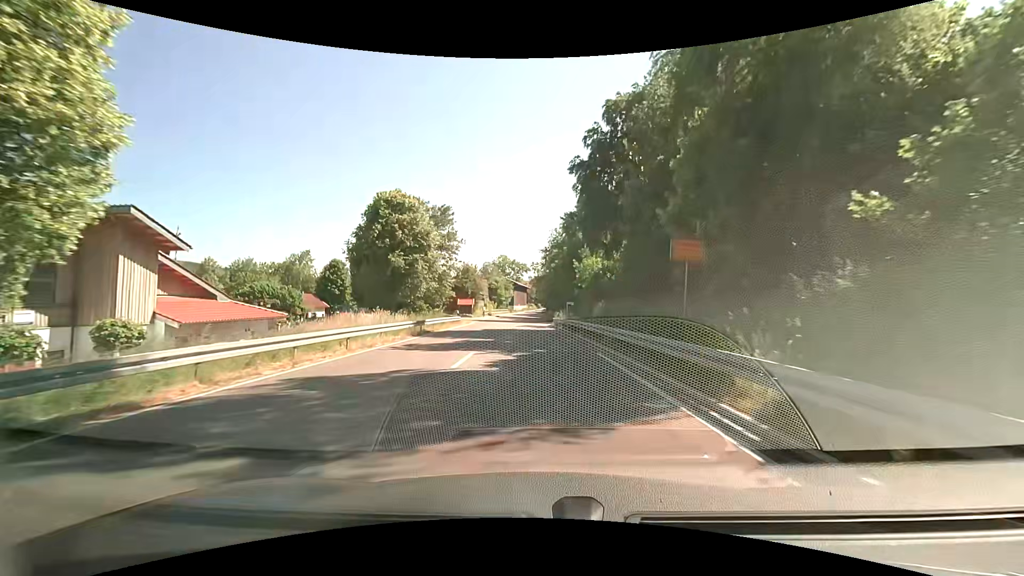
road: primary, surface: asphalt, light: Day
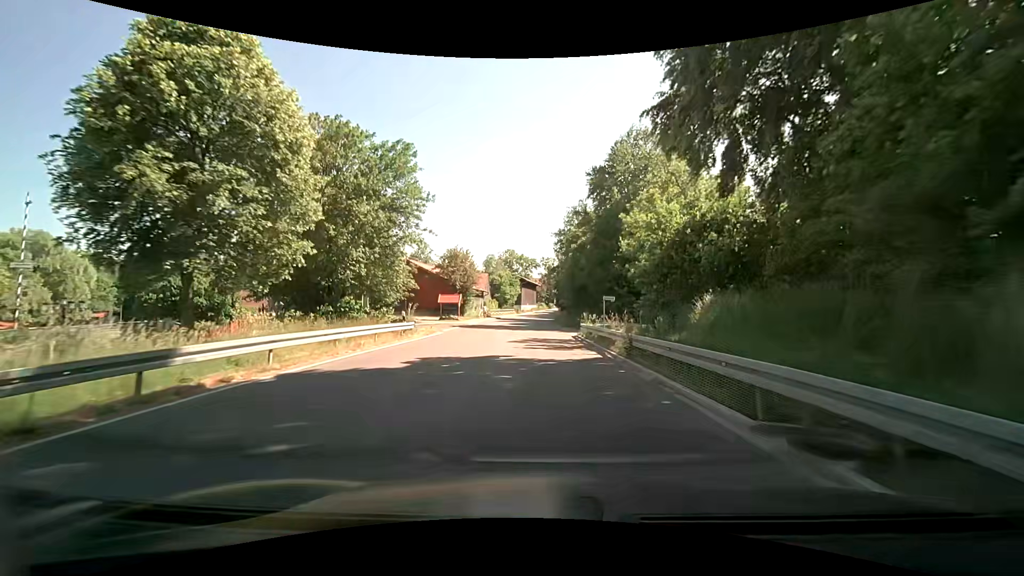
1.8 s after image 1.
(+0.2, +21.9) m; +1°
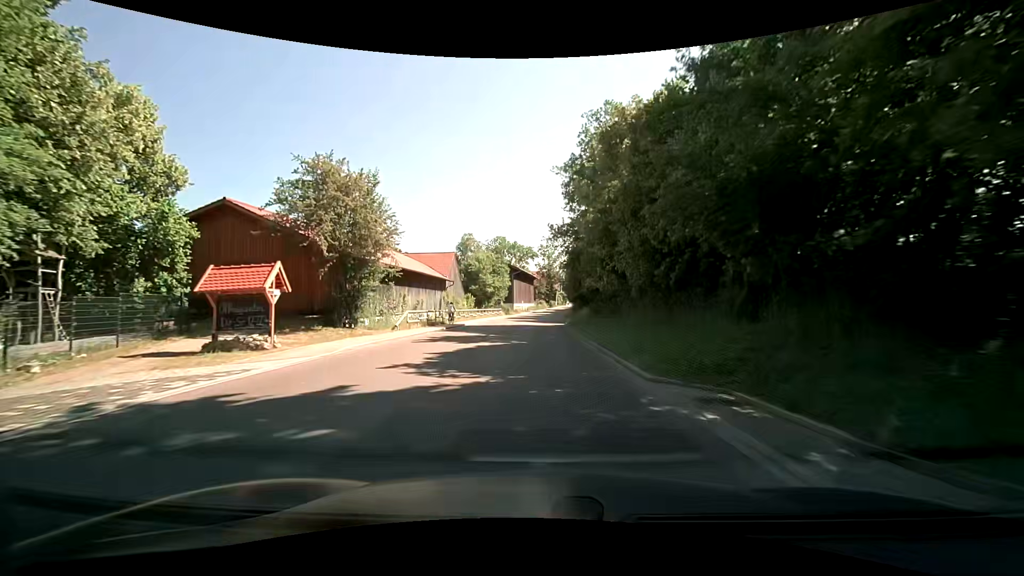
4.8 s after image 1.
(+0.4, +37.9) m; 0°
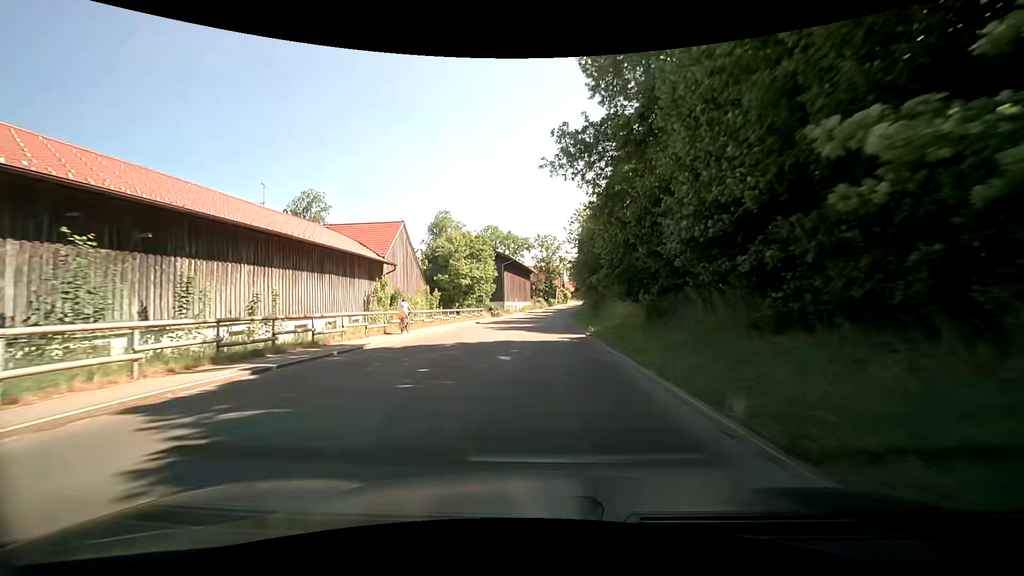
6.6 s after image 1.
(-0.1, +22.8) m; -1°
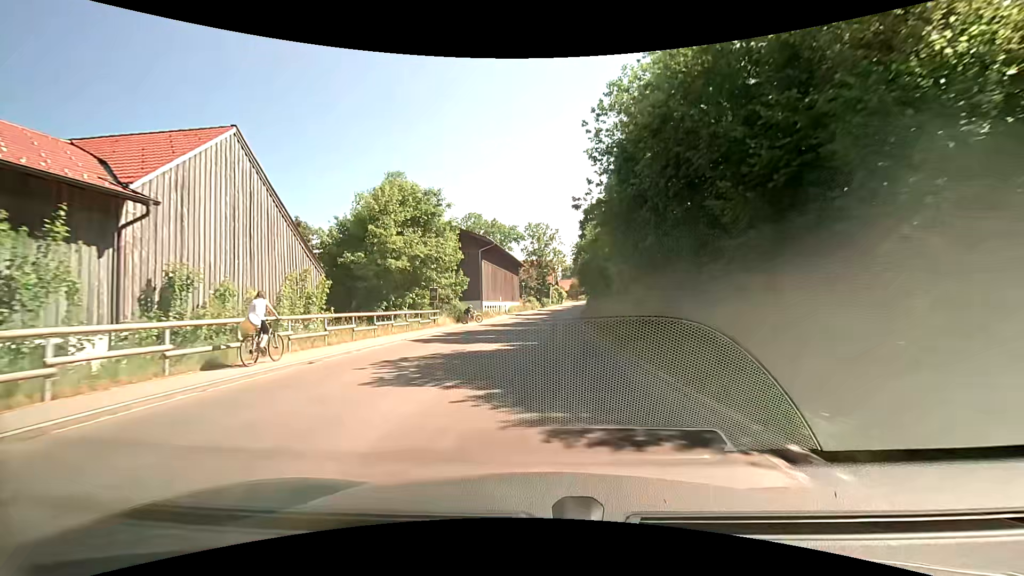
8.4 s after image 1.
(+0.4, +21.7) m; +1°
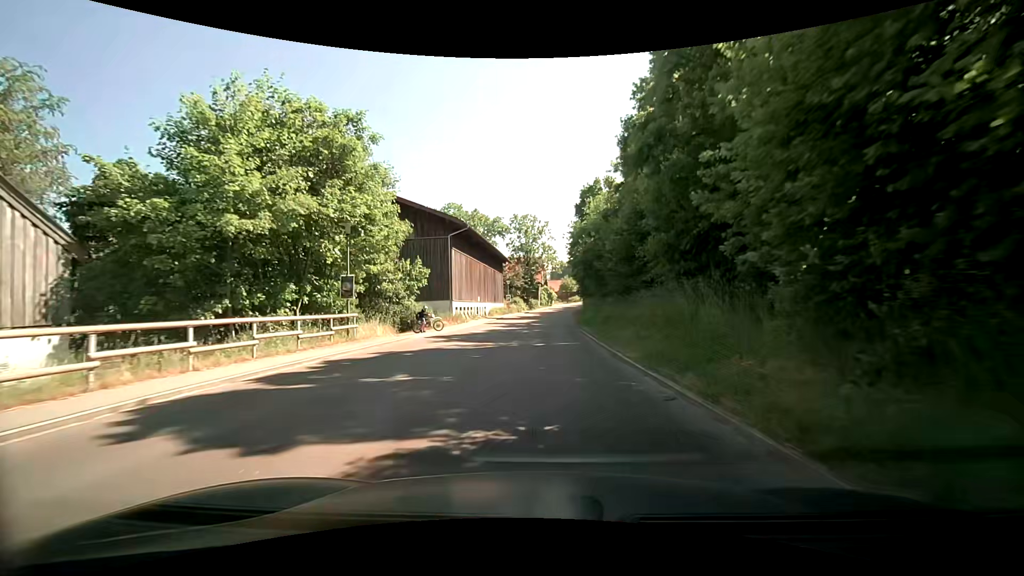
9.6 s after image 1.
(+0.2, +14.0) m; +1°
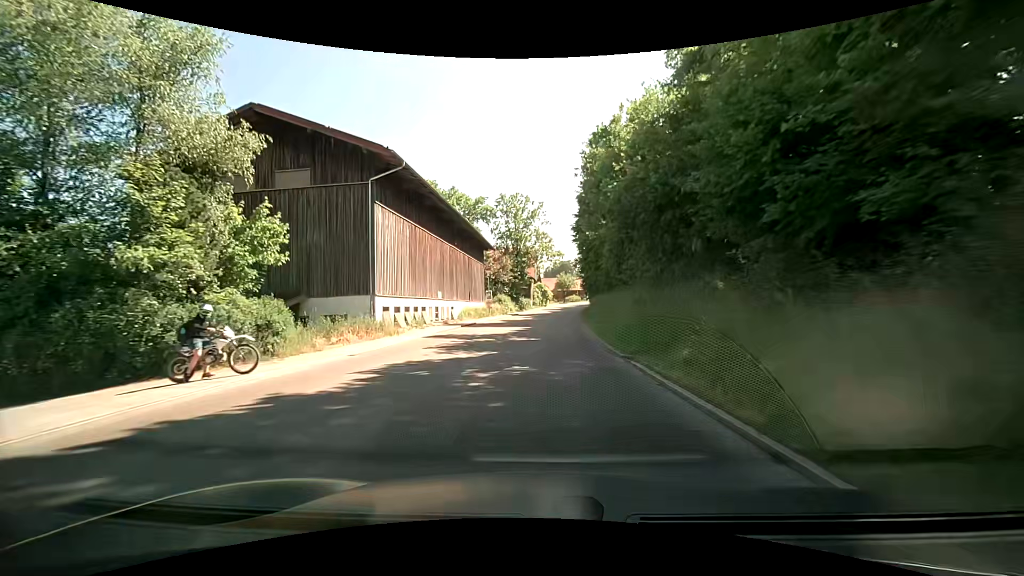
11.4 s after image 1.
(+0.6, +20.7) m; +2°
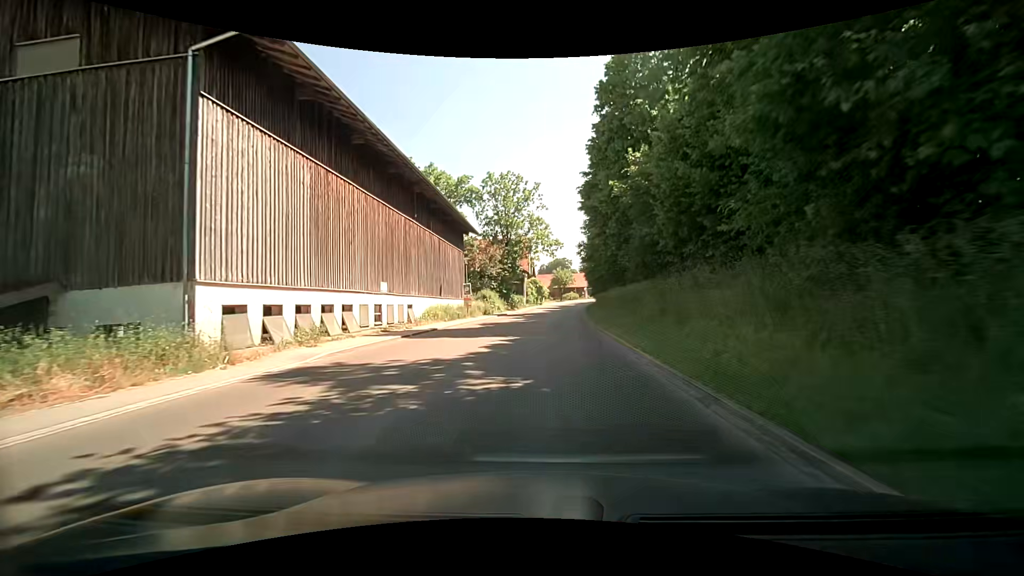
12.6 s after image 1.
(-0.1, +13.7) m; +1°
(0, +10) (+1, +20) (+1, +30) (+1, +40) (+2, +50) (+3, +60) (+4, +70) (+5, +80) (+6, +90) (+7, +100) m
